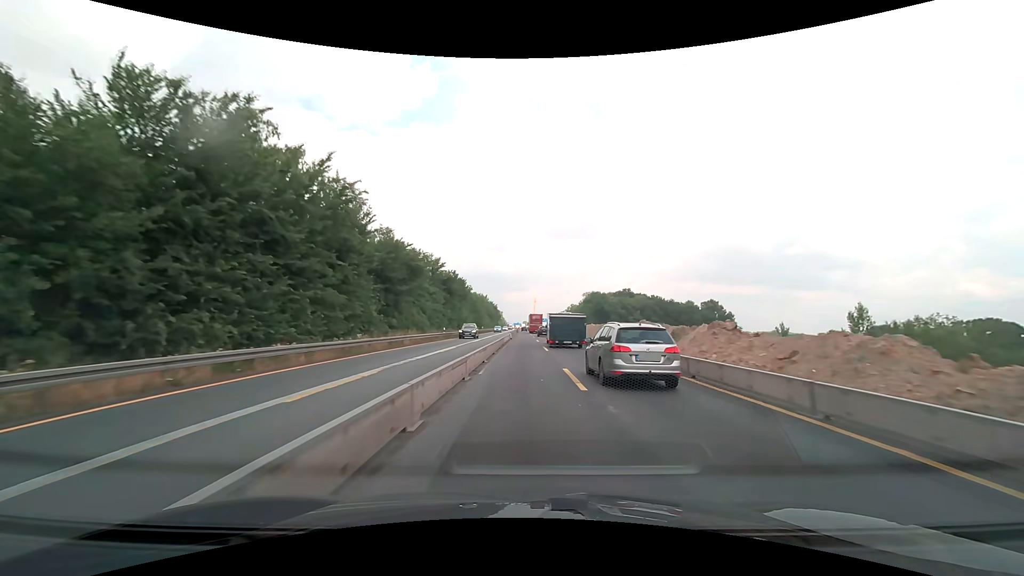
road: motorway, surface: concrete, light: Day
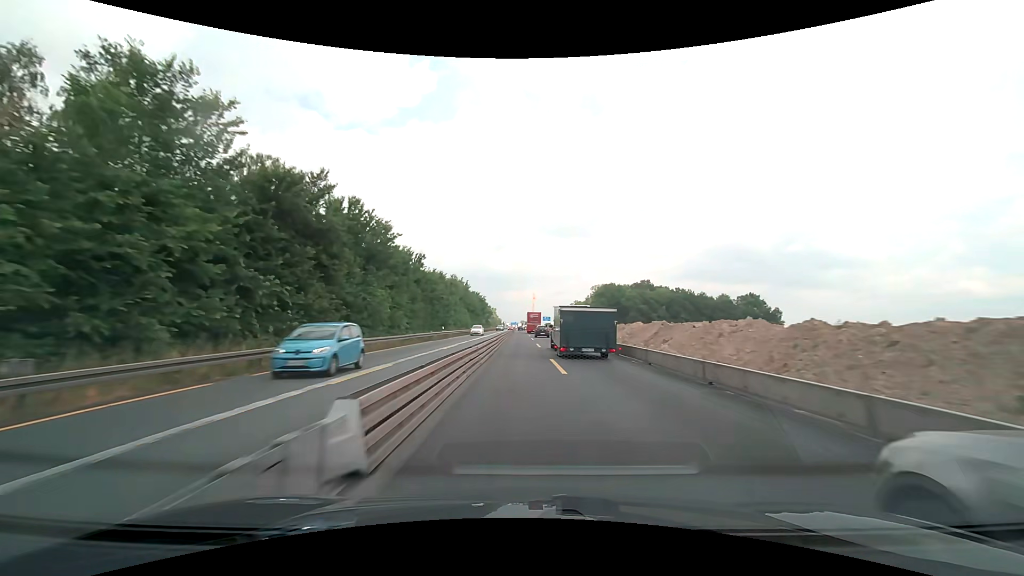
(+0.2, +50.0) m; 0°
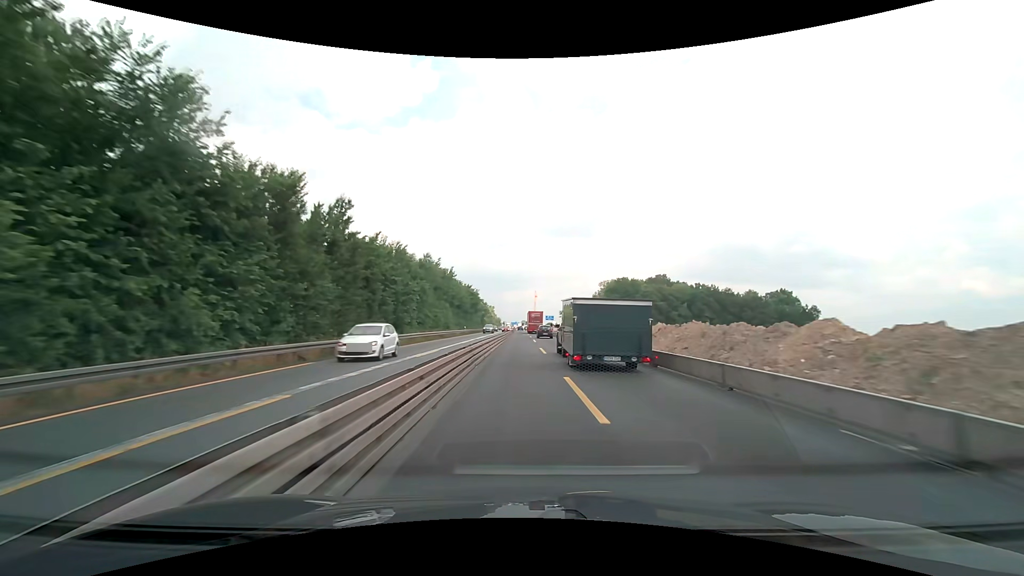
(0.0, +25.6) m; 0°
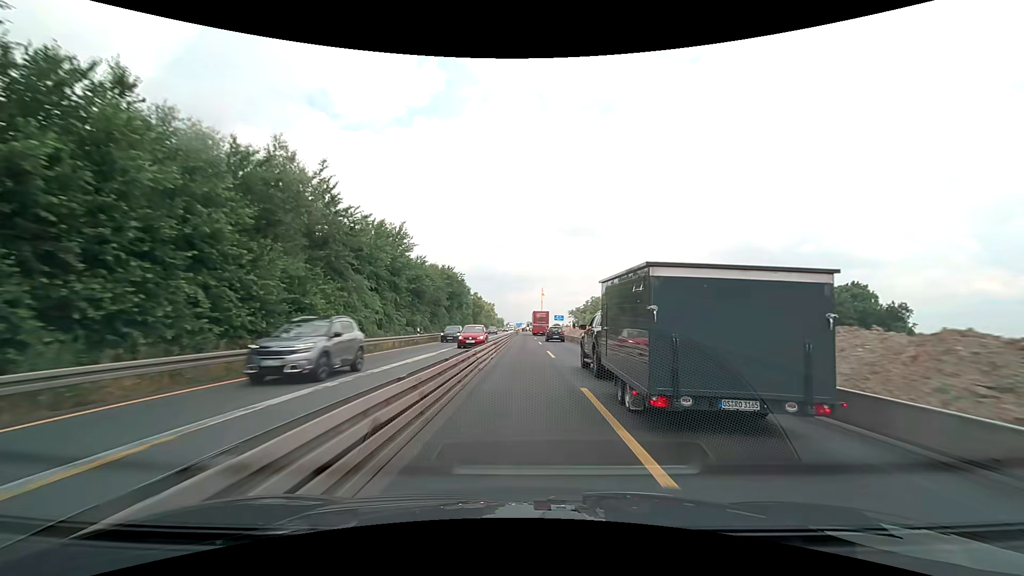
(-0.1, +38.5) m; -1°
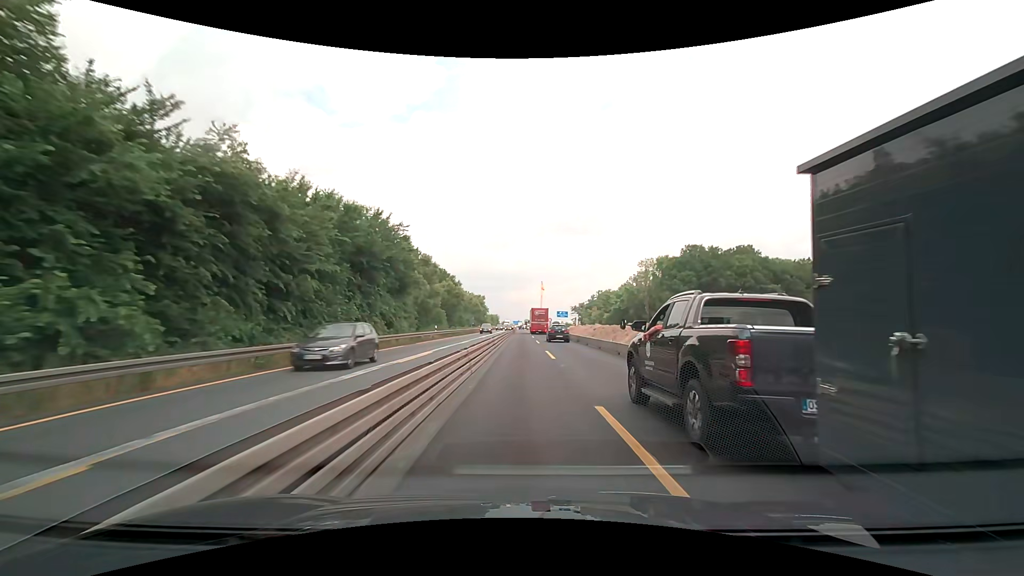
(+0.2, +38.5) m; 0°
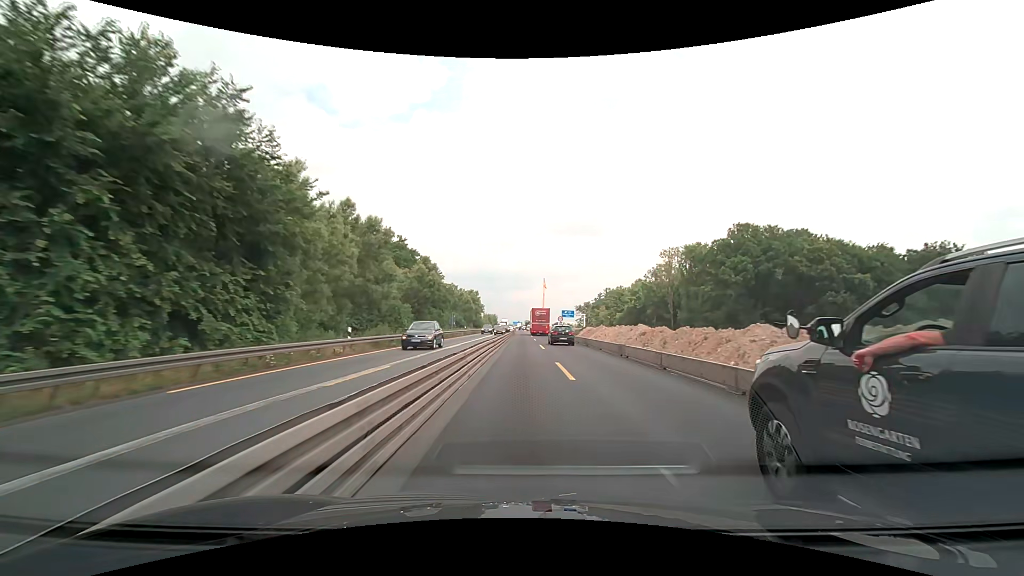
(0.0, +25.7) m; 0°
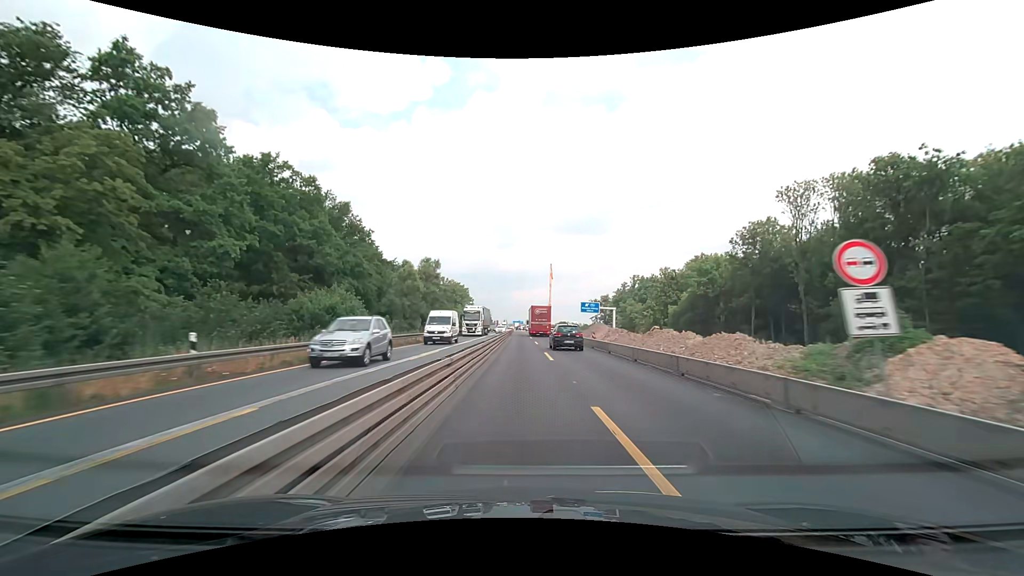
(+0.1, +64.2) m; 0°
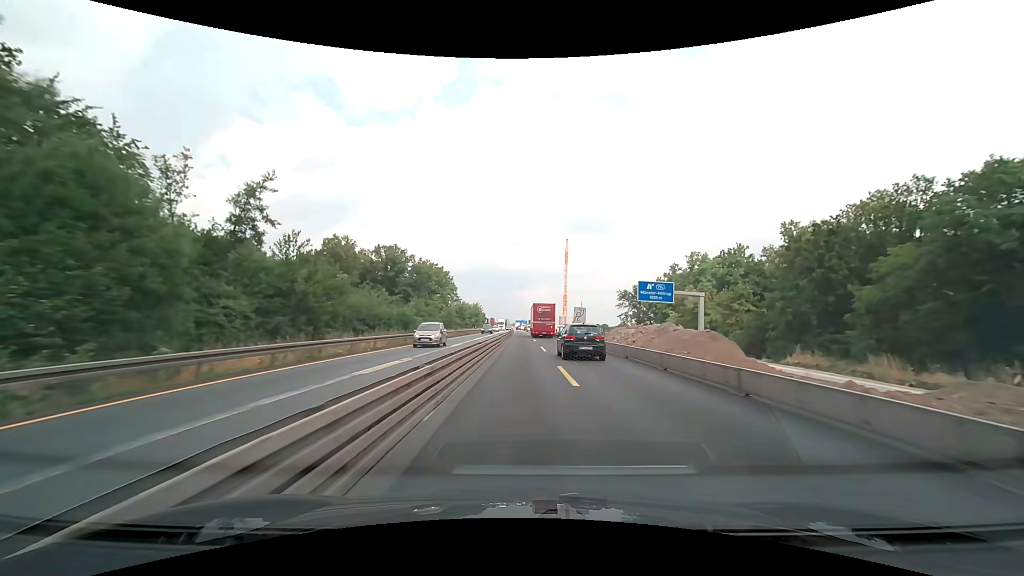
(-0.2, +64.3) m; 0°
(0, +10) (0, +20) (0, +30) (0, +40) (0, +50) (0, +60) (0, +70) (0, +80) (0, +90) (0, +100) m
